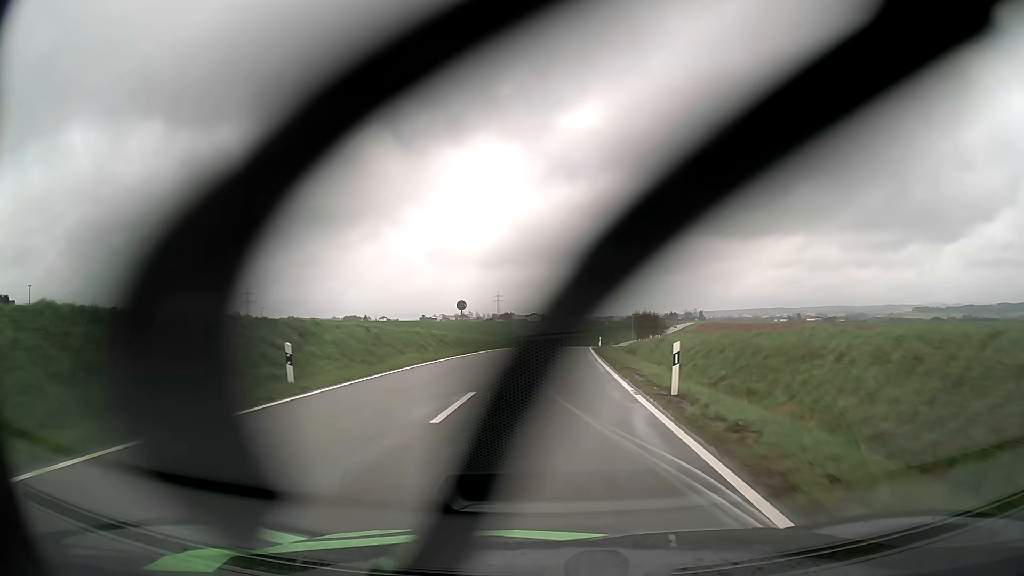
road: tertiary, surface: asphalt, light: Day
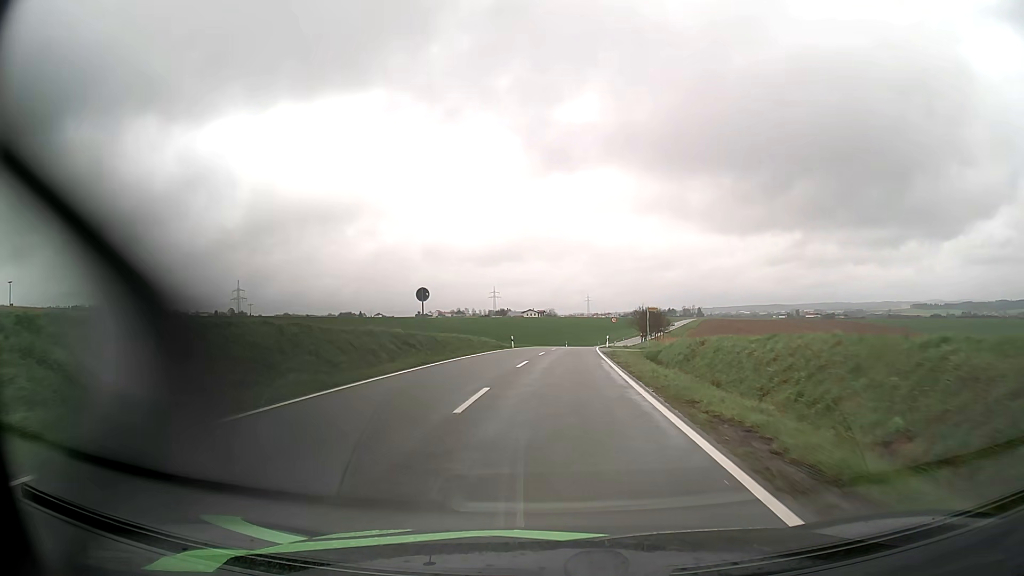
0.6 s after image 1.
(0.0, +11.7) m; 0°
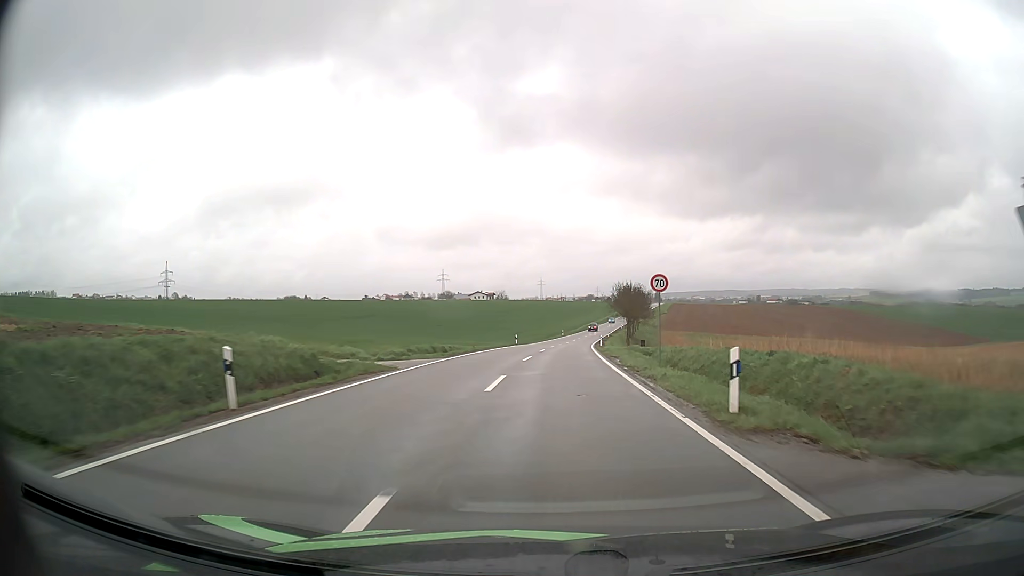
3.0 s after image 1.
(+1.2, +45.5) m; +4°
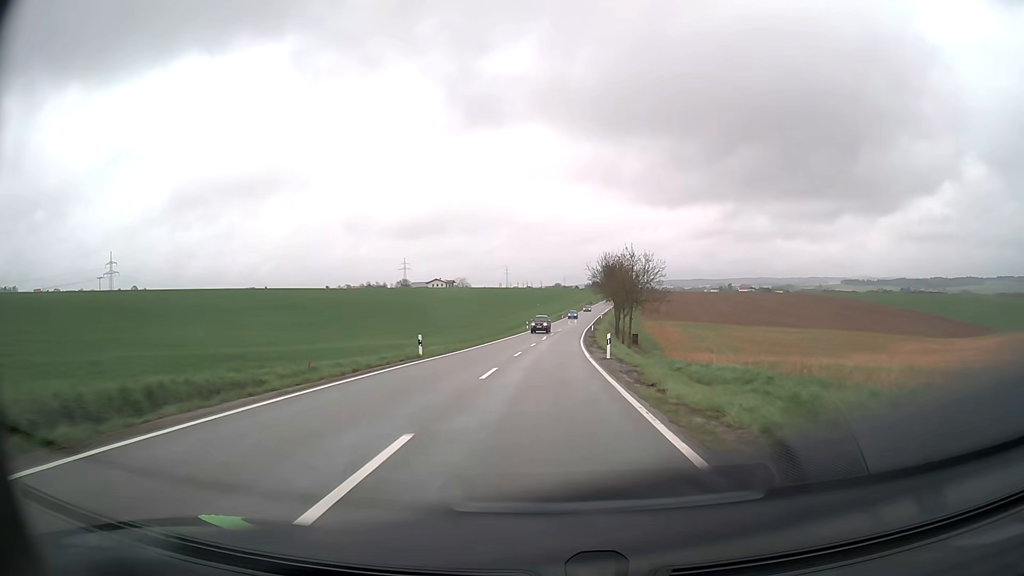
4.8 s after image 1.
(+1.0, +34.1) m; +3°
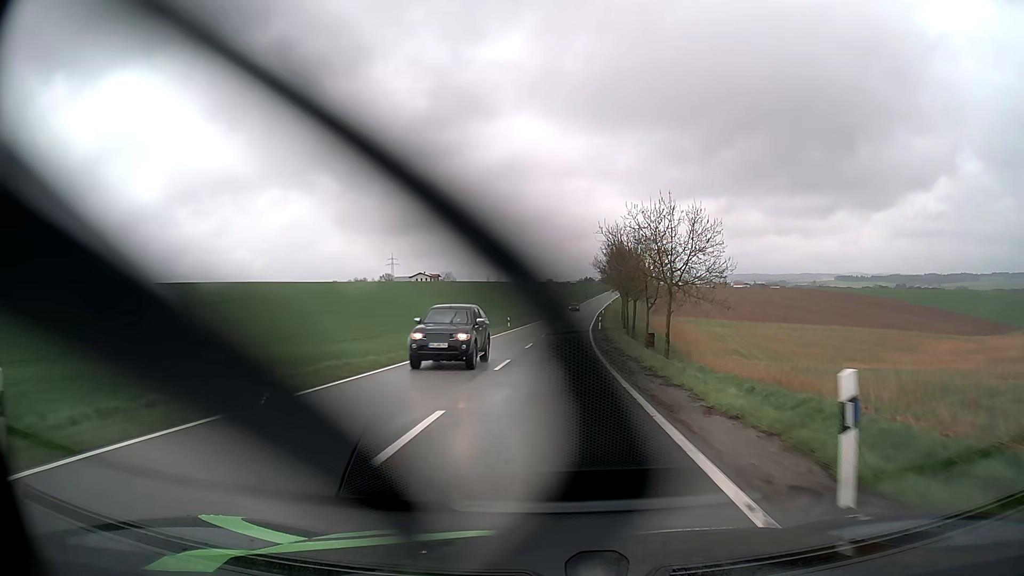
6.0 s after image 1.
(+0.1, +22.8) m; +1°
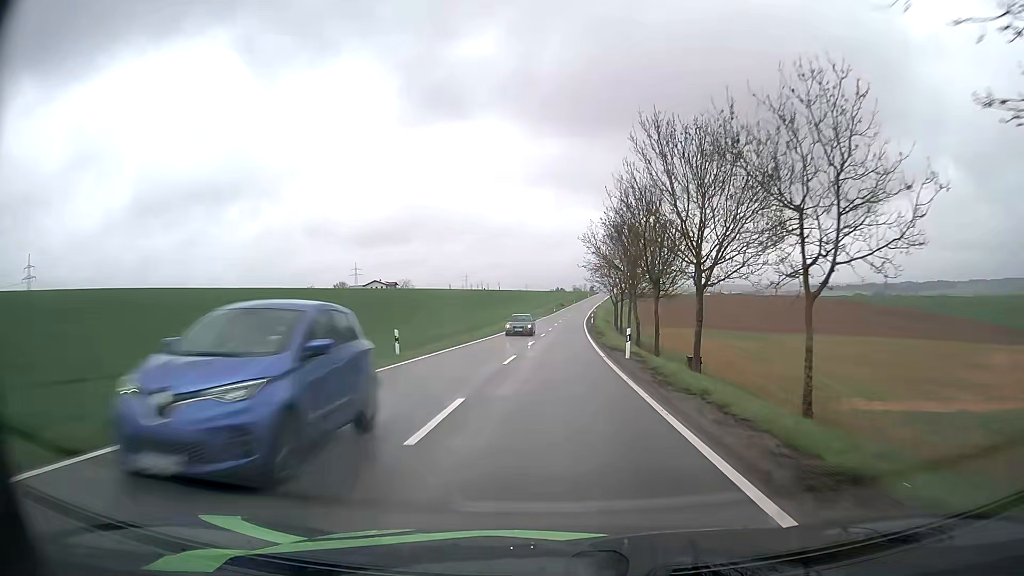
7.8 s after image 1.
(+0.6, +35.5) m; +2°
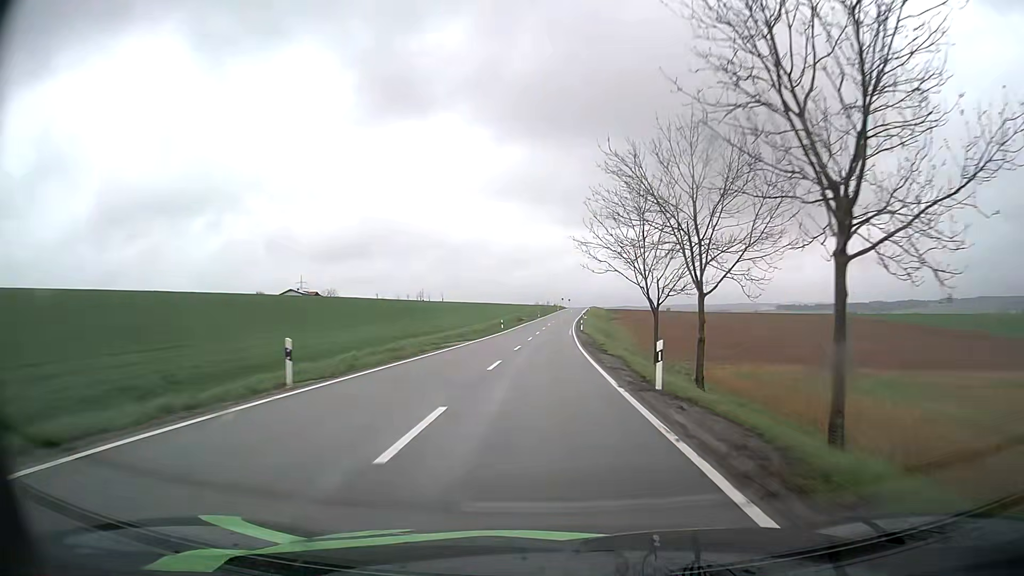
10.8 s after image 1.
(+1.9, +63.2) m; +3°
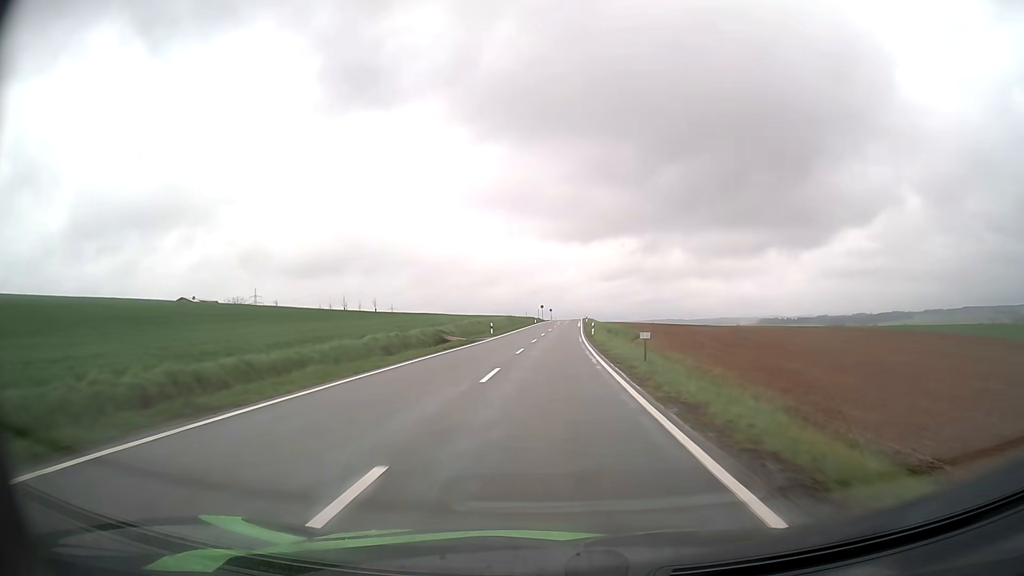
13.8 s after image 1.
(+1.1, +66.3) m; +2°
(0, +10) (0, +20) (0, +30) (+1, +40) (+1, +50) (+1, +60) (+2, +70) (+2, +80) (+3, +90) (+3, +100) m
